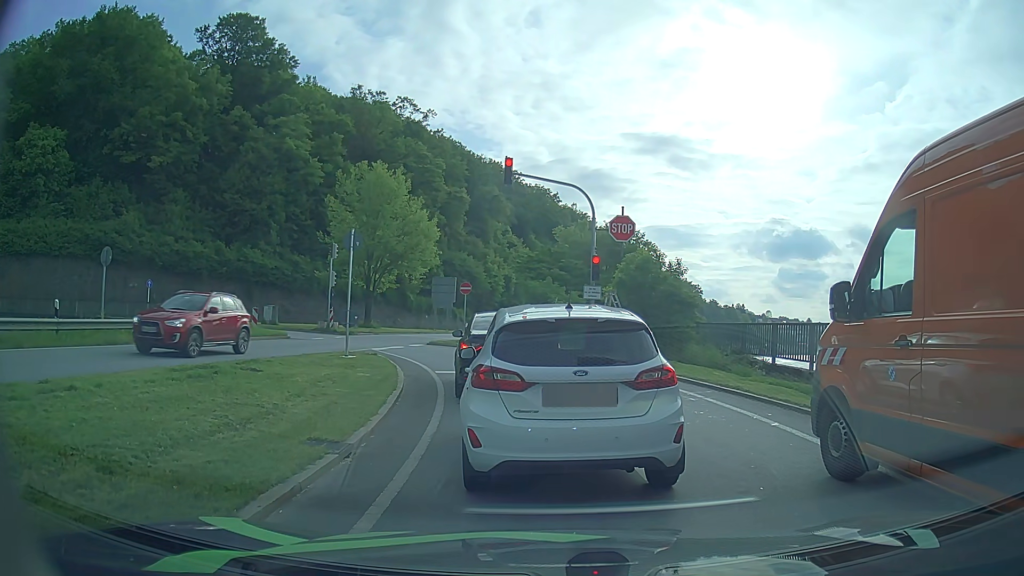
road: primary_link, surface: asphalt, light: Day
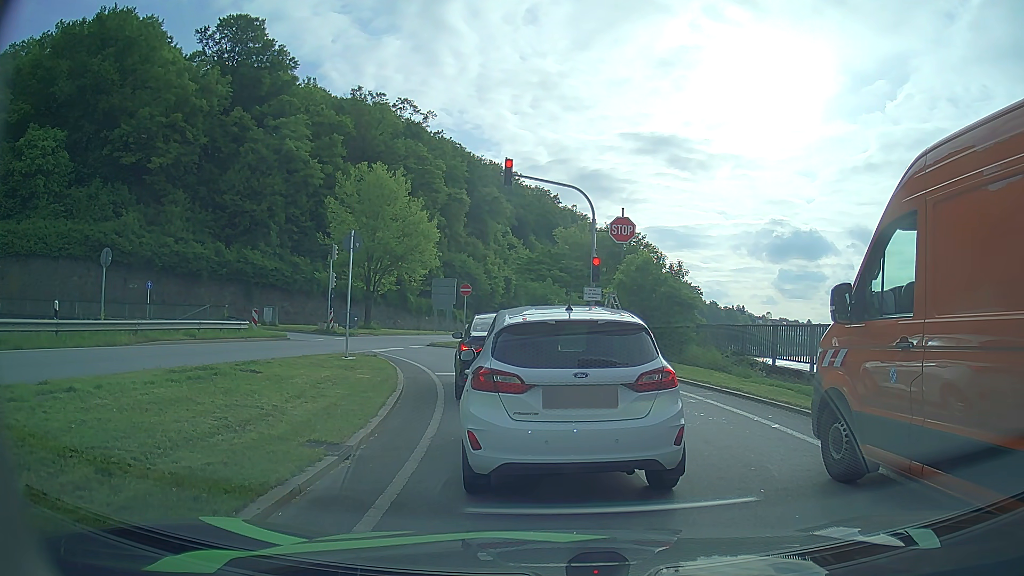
(0.0, +0.1) m; 0°
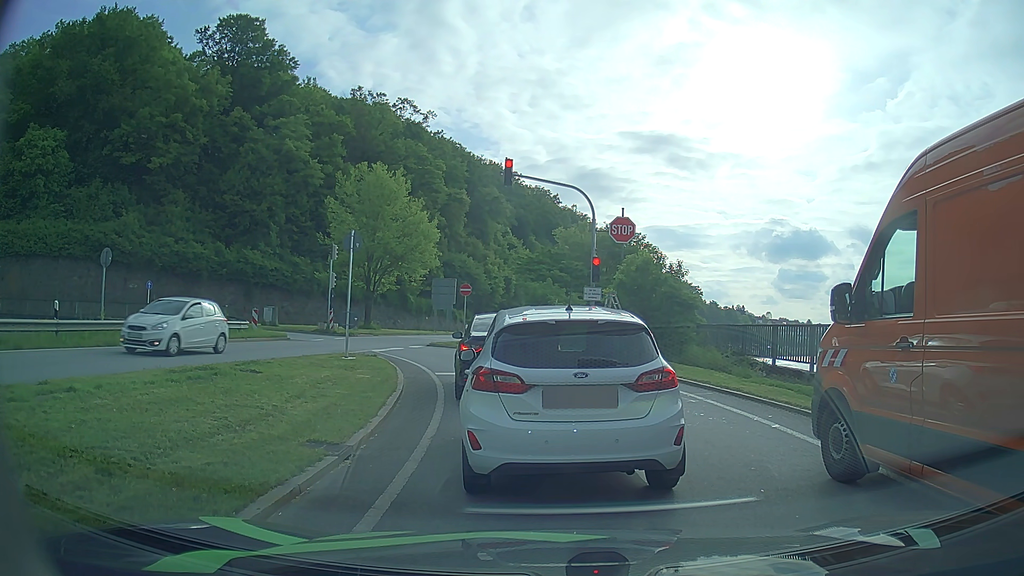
(0.0, 0.0) m; 0°
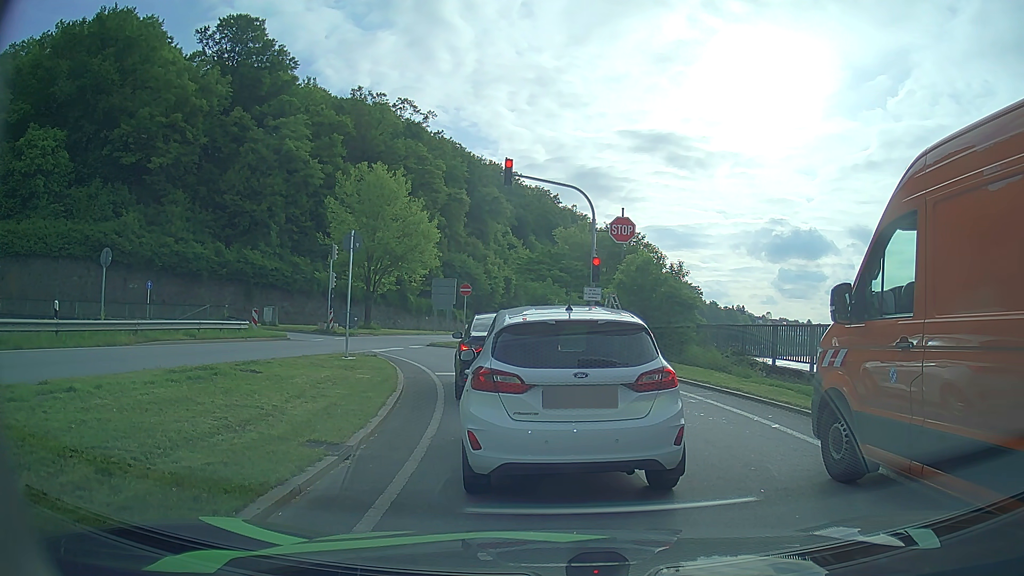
(0.0, 0.0) m; 0°
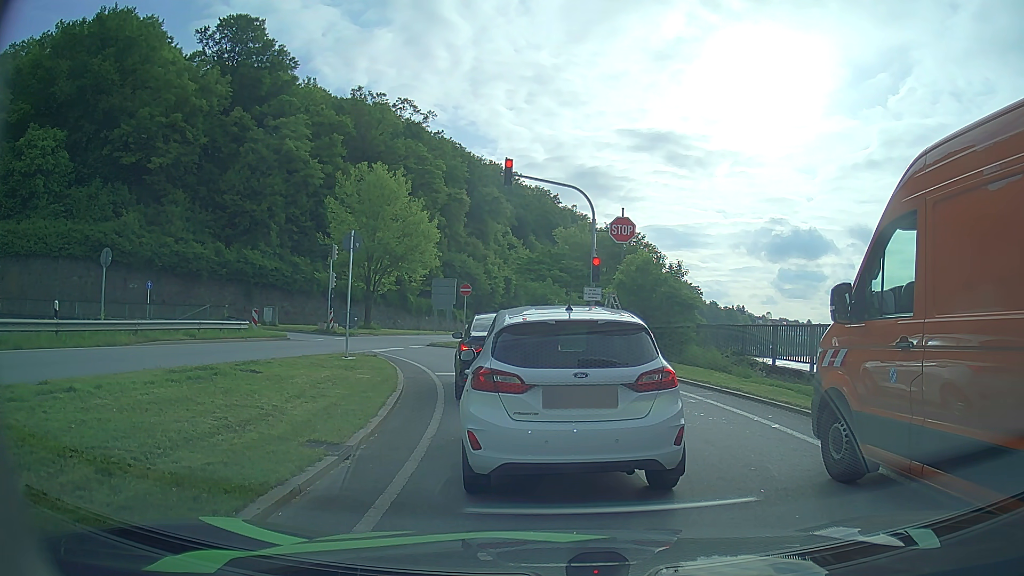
(0.0, 0.0) m; 0°
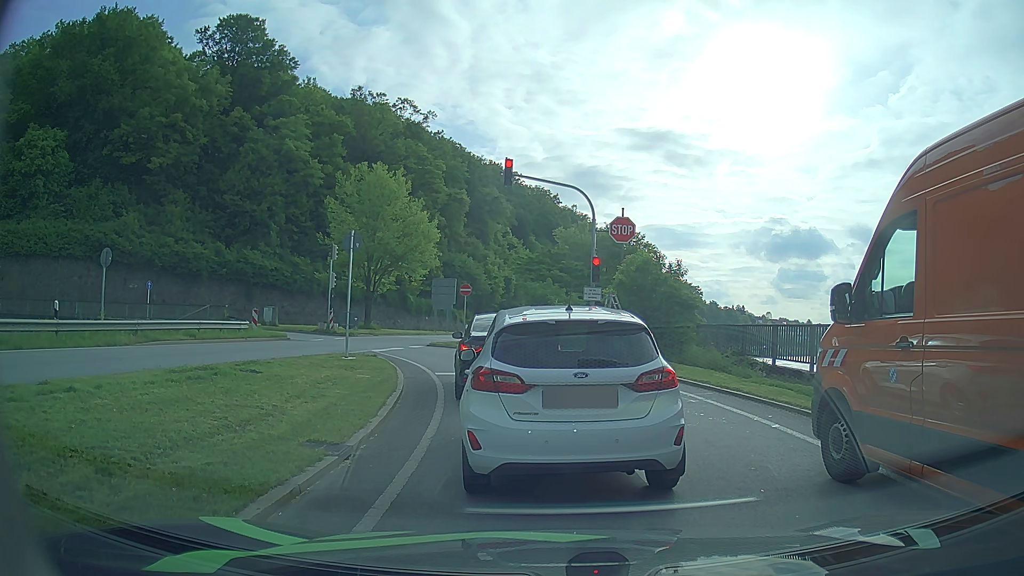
(0.0, 0.0) m; 0°
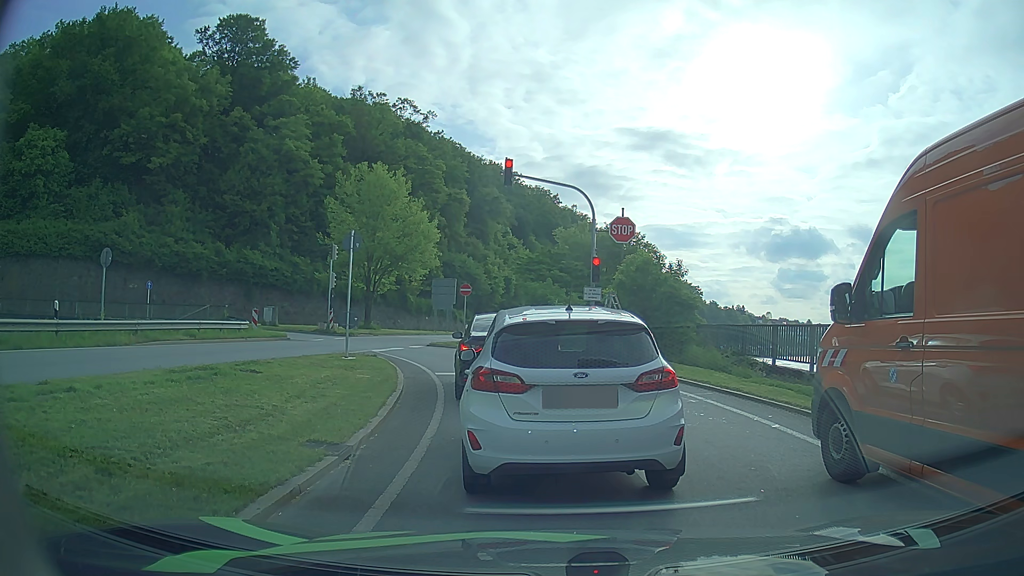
(0.0, 0.0) m; 0°
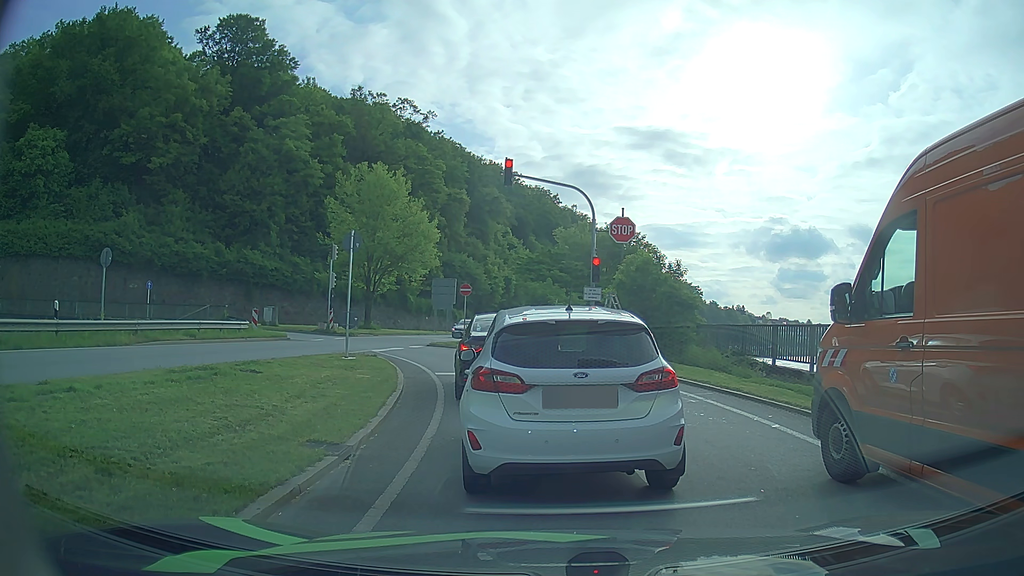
(0.0, 0.0) m; 0°
